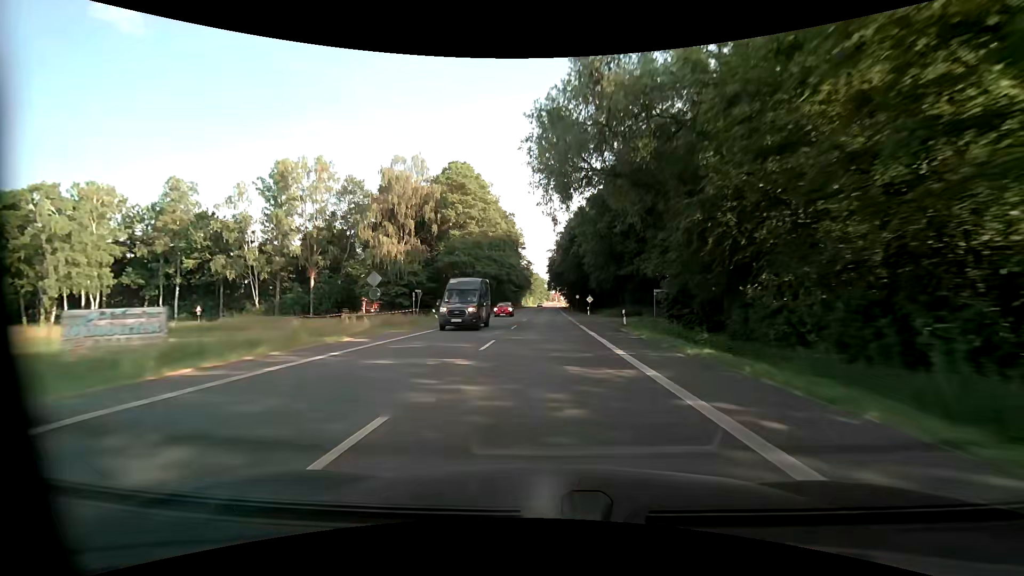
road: primary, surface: asphalt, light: Day
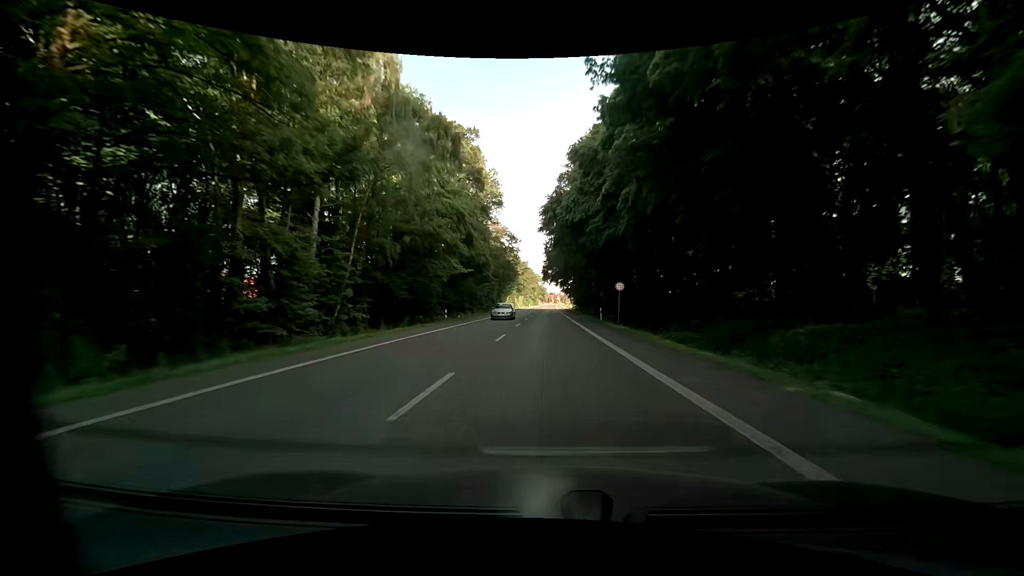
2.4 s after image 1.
(+0.1, +56.4) m; 0°
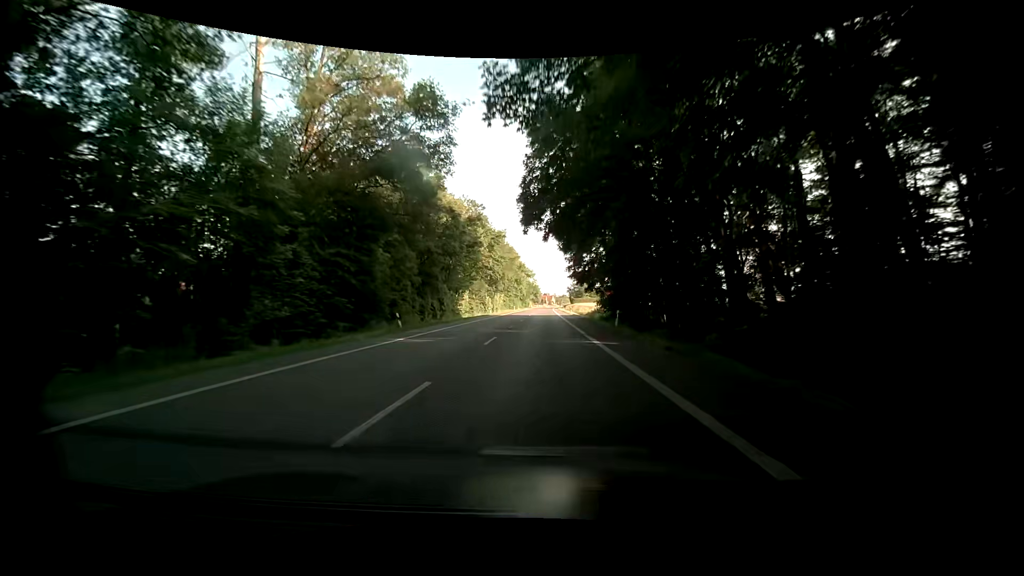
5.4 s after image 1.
(+0.2, +61.1) m; 0°
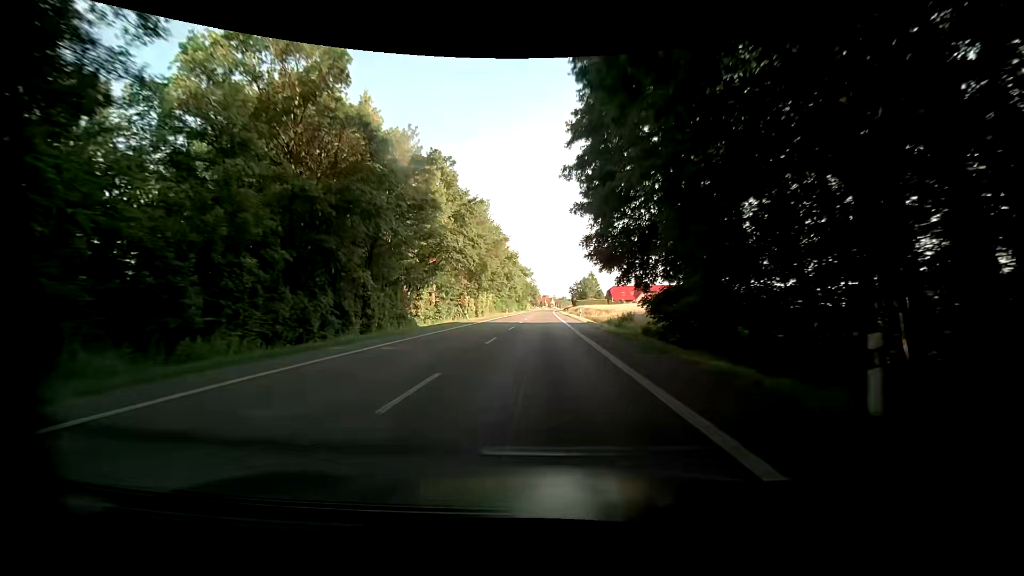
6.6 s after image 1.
(0.0, +23.0) m; +1°
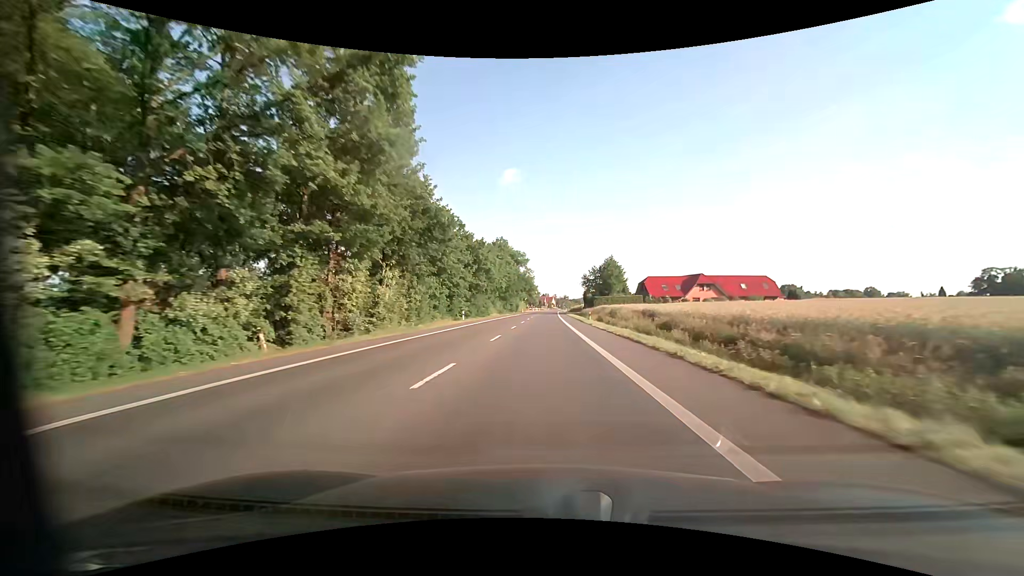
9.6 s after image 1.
(-0.5, +58.8) m; -1°
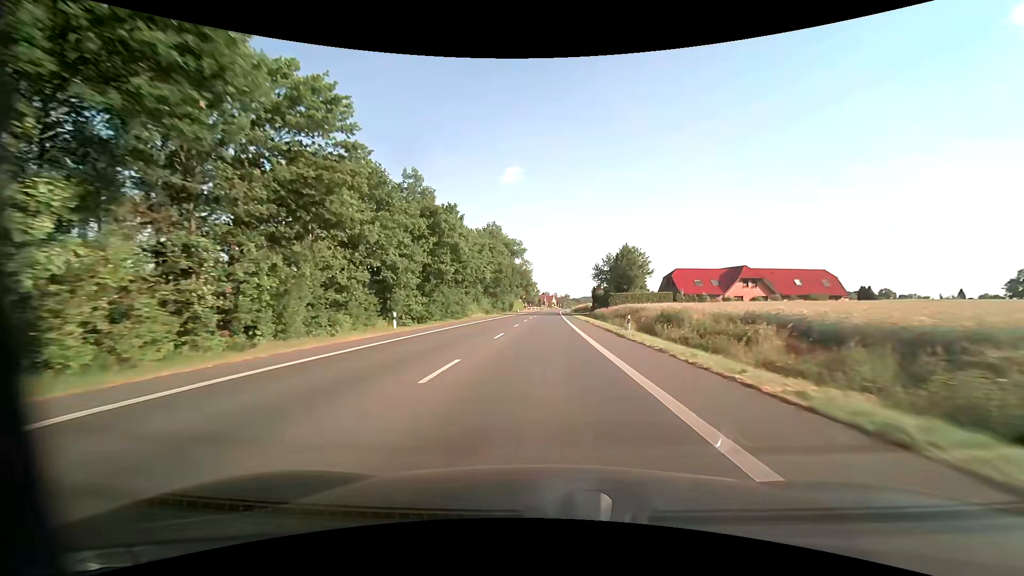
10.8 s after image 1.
(0.0, +23.8) m; 0°
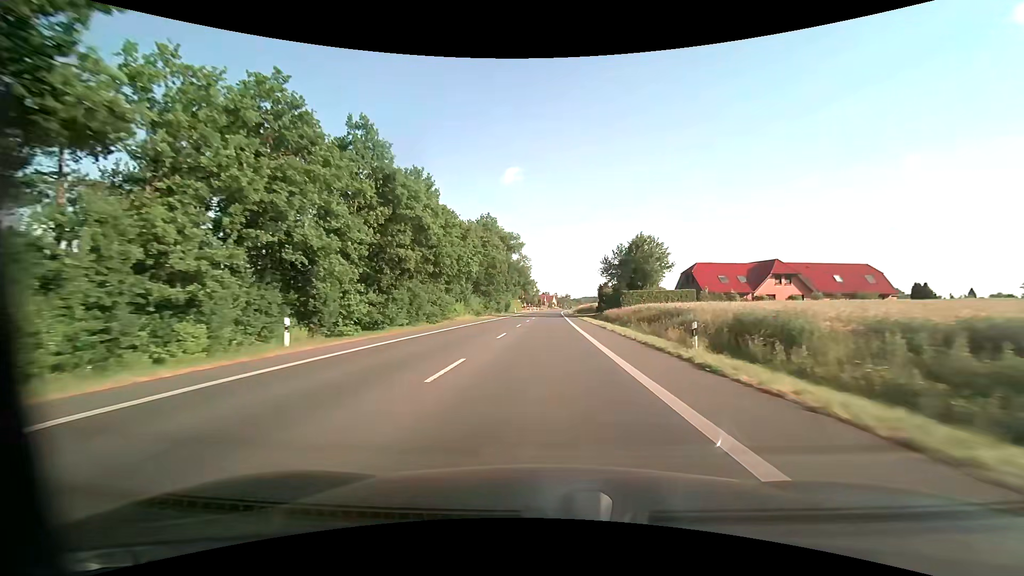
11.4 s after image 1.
(0.0, +11.9) m; 0°
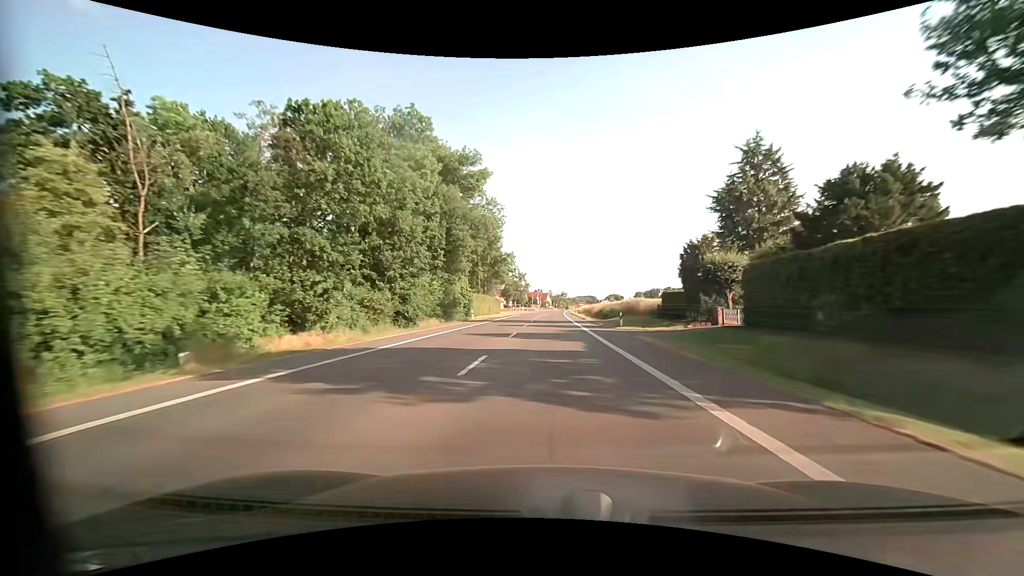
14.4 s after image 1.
(+0.4, +59.8) m; +1°
(0, +10) (0, +20) (0, +30) (0, +40) (0, +50) (0, +60) (+1, +70) (+1, +80) (+1, +90) (+1, +100) m
